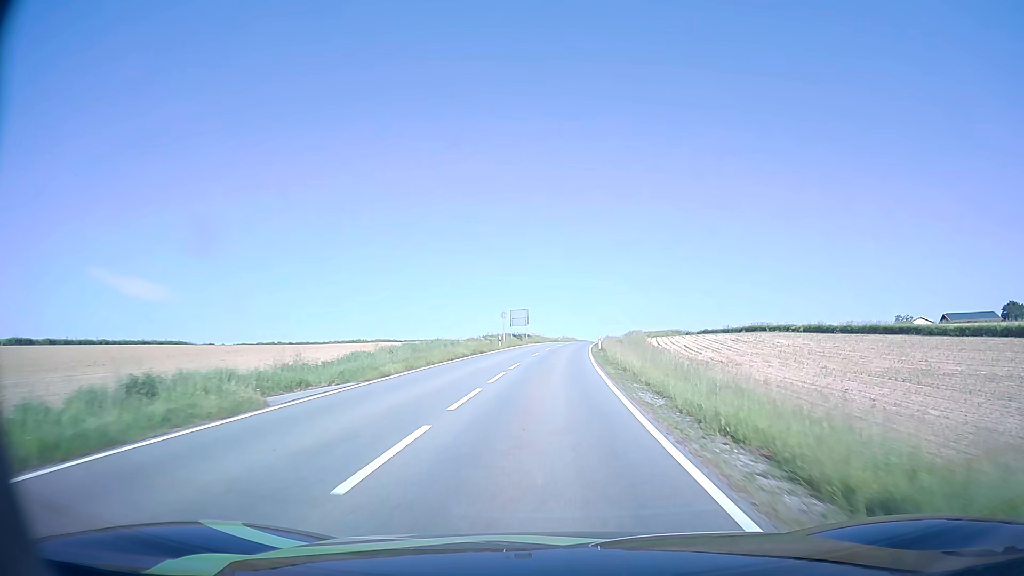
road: tertiary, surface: asphalt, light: Day
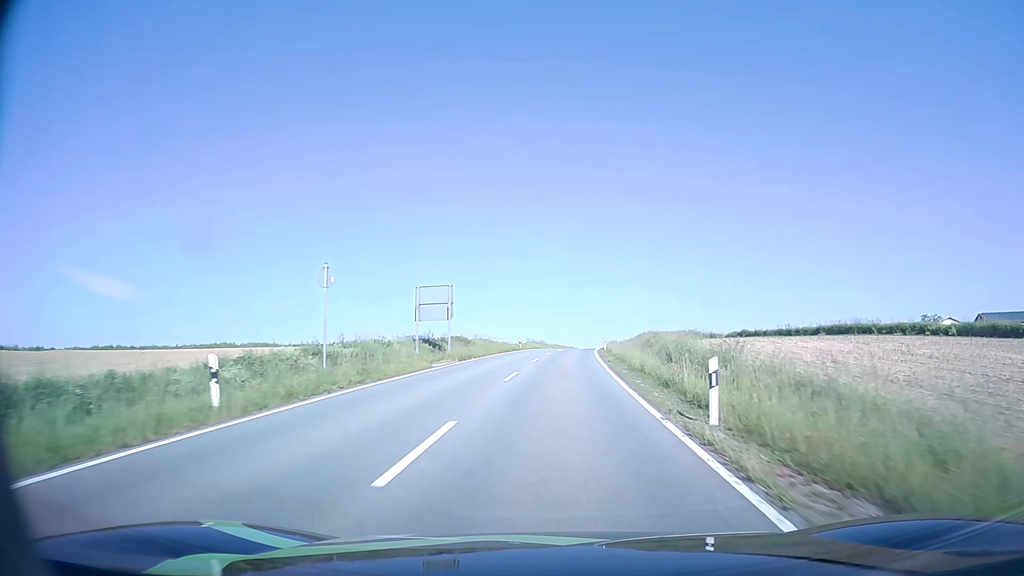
(+0.9, +42.8) m; +3°
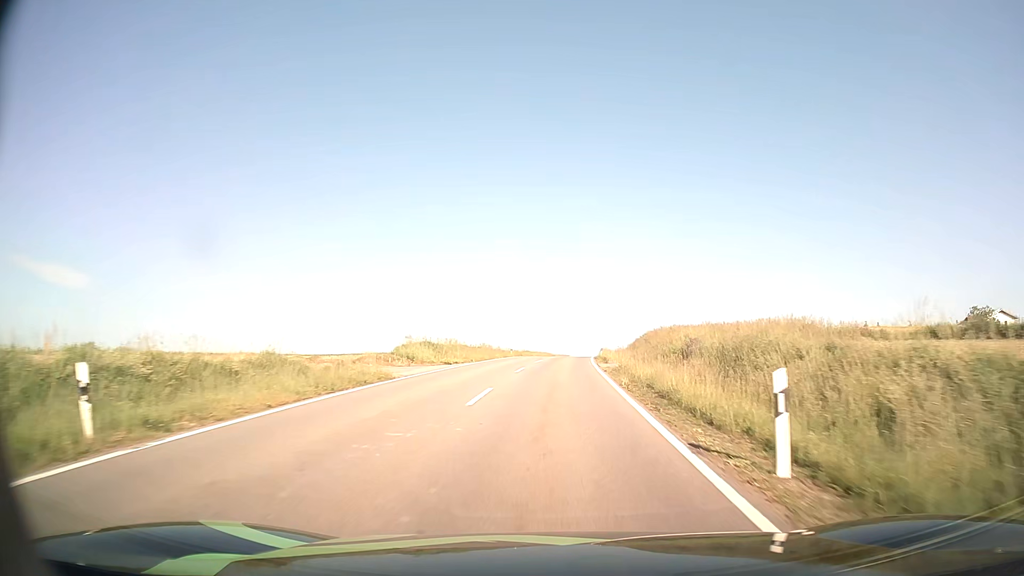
(+2.2, +55.3) m; +5°
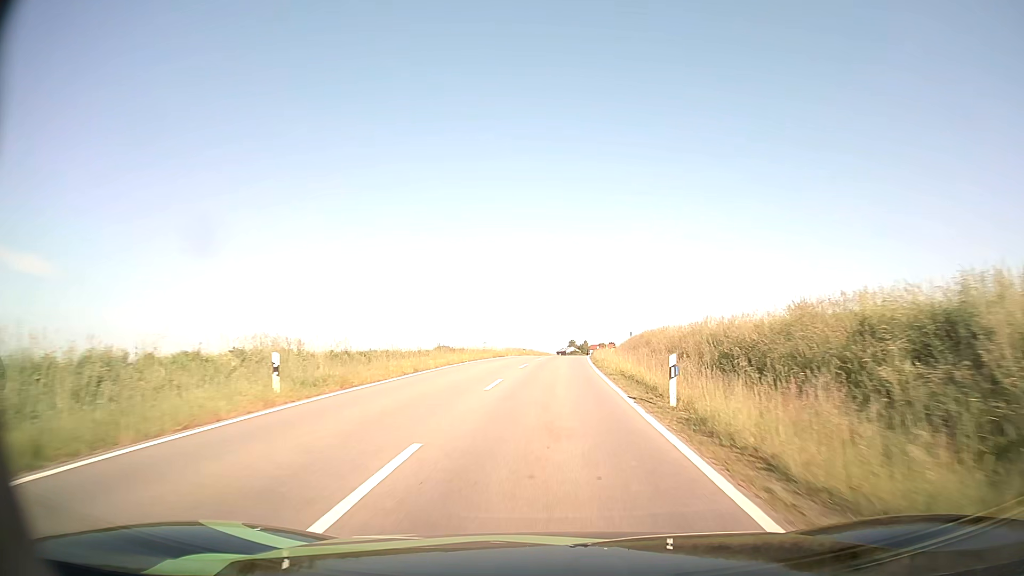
(+1.3, +45.7) m; +4°
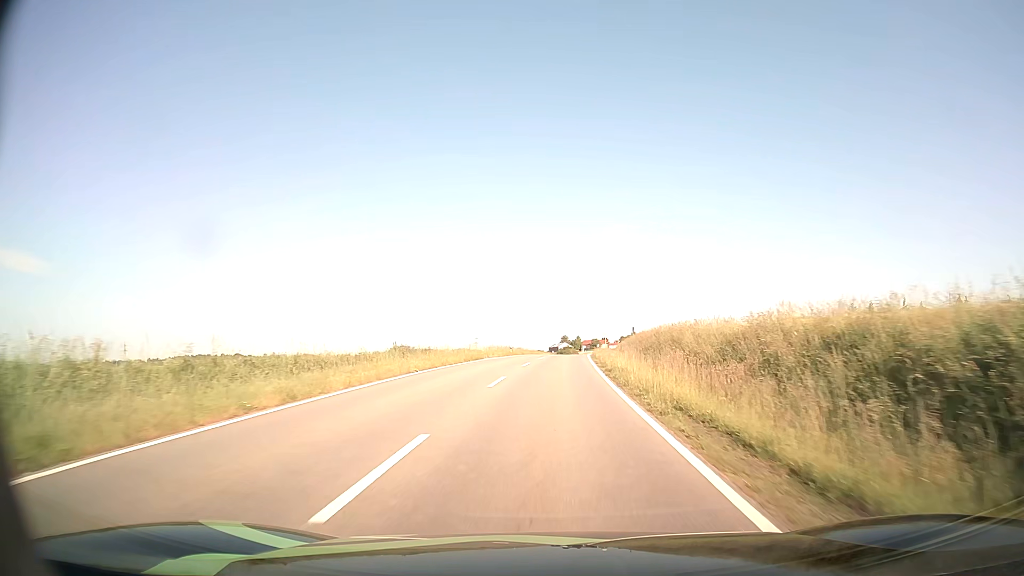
(+0.1, +11.6) m; +1°
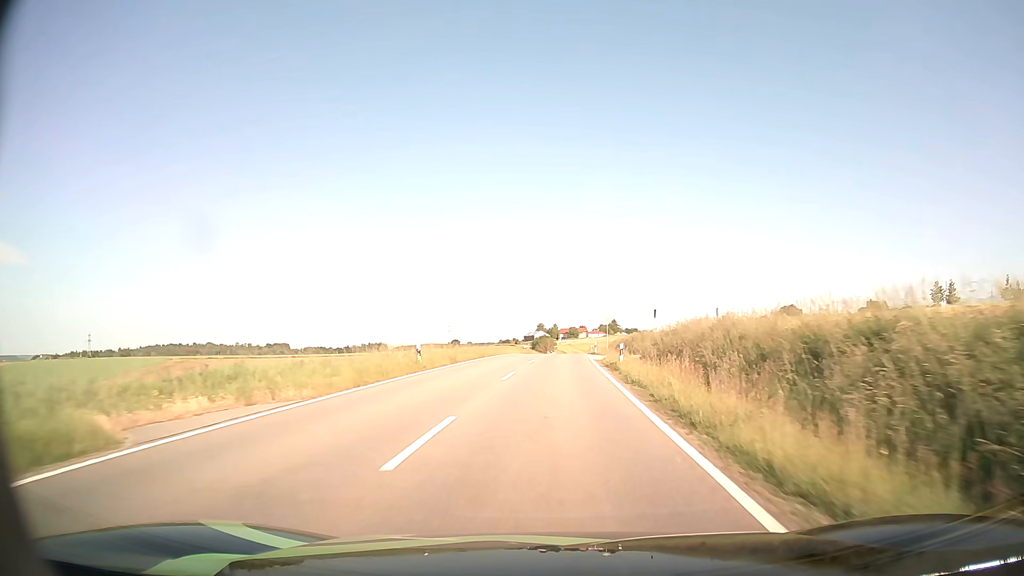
(+0.7, +34.9) m; +2°
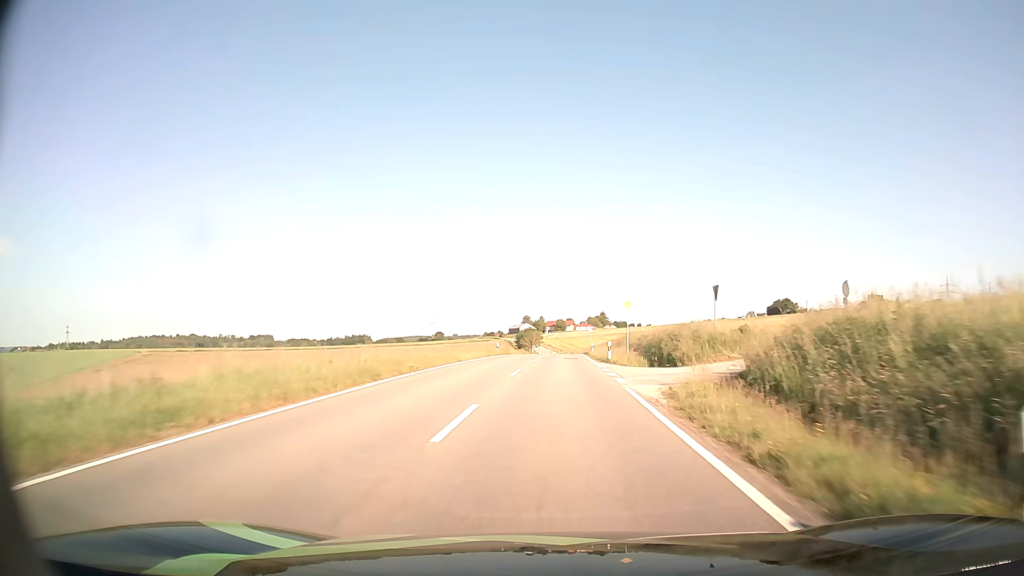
(+0.2, +23.4) m; +1°
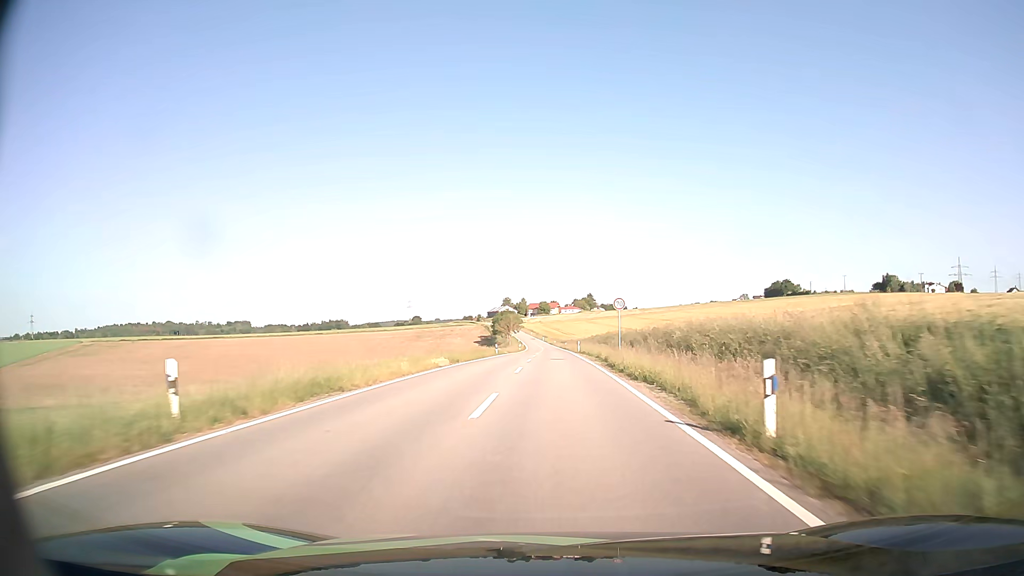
(+0.7, +47.1) m; +1°
(0, +10) (0, +20) (0, +30) (0, +40) (0, +50) (0, +60) (0, +70) (0, +80) (0, +90) (0, +100) m
